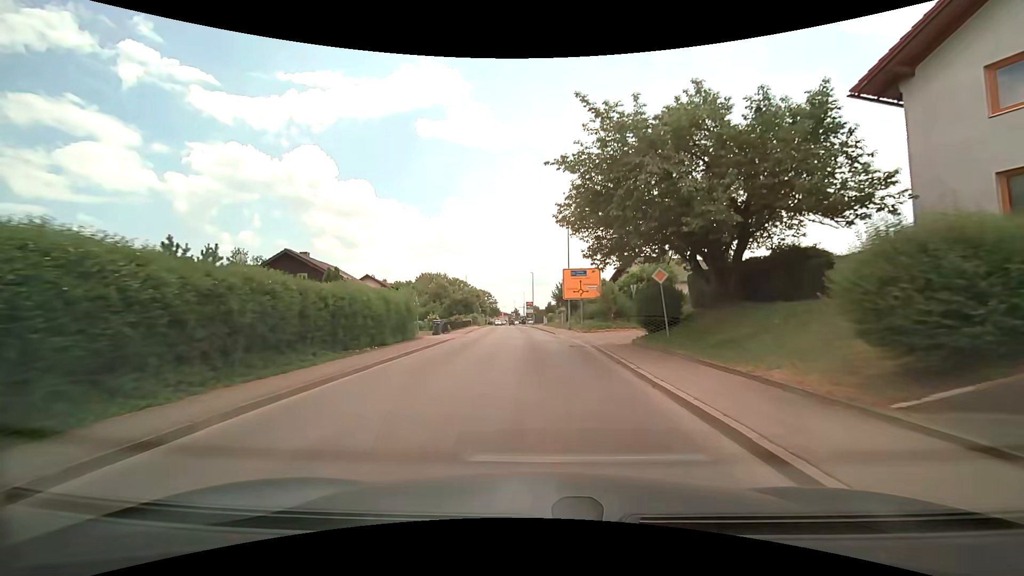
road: secondary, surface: asphalt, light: Day
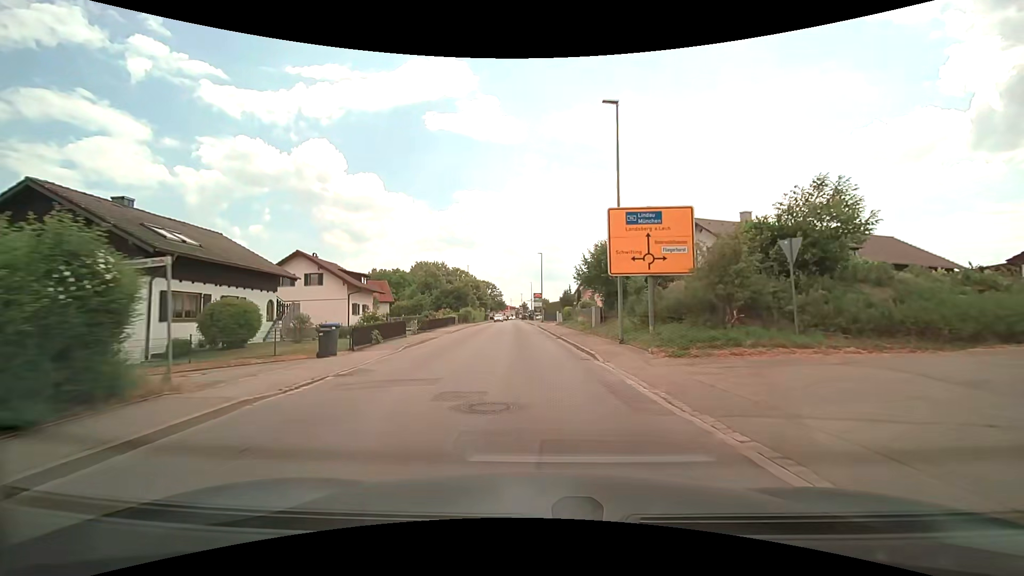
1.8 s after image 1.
(-0.2, +20.5) m; -1°
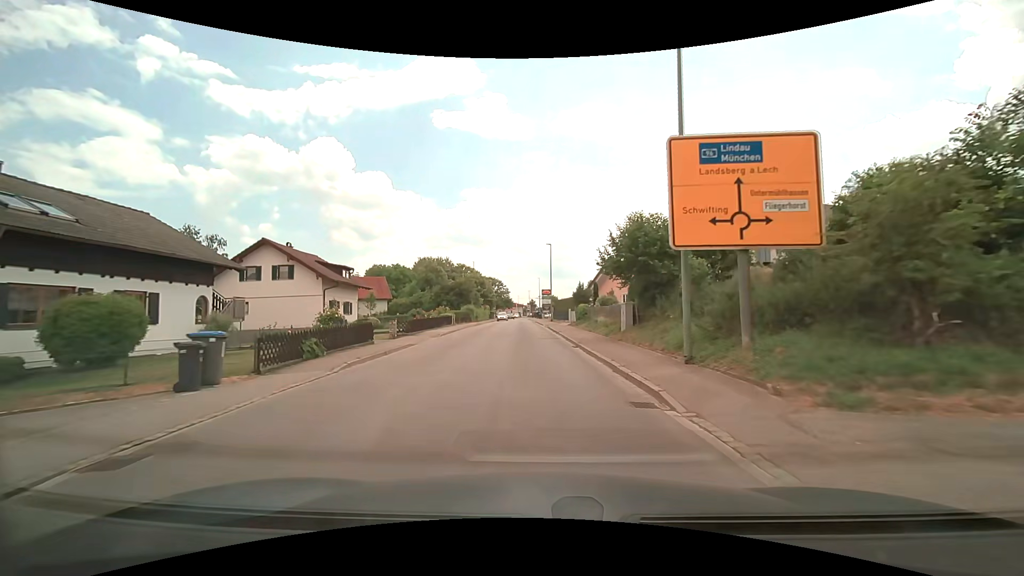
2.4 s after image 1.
(0.0, +6.8) m; -1°
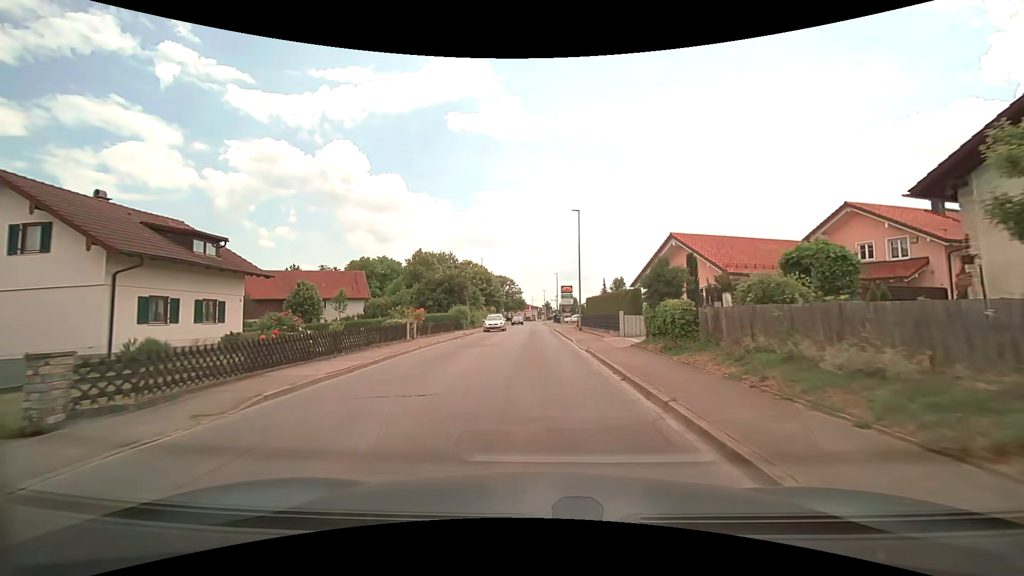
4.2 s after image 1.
(-0.3, +20.0) m; -1°
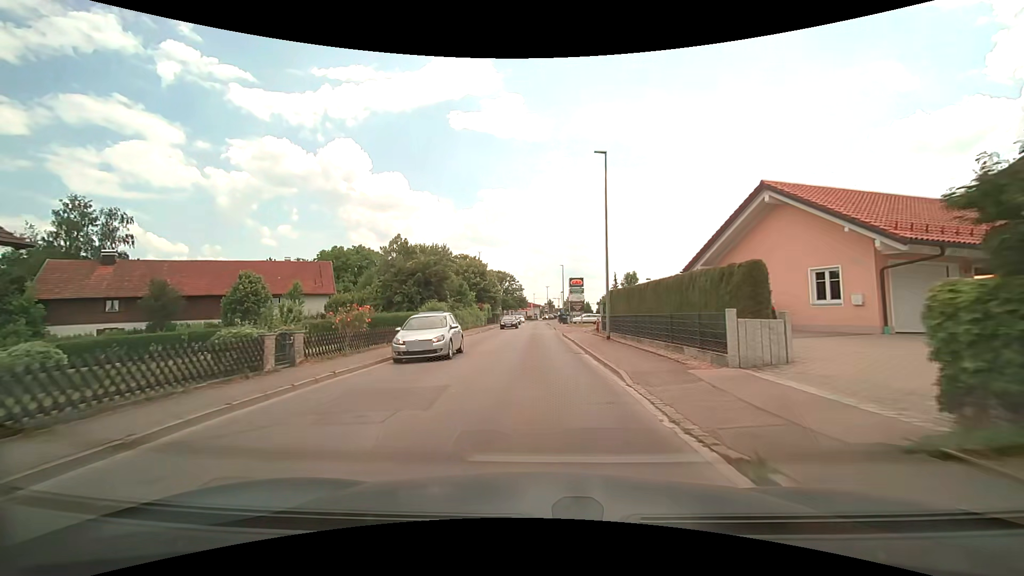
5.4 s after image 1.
(-0.1, +13.1) m; 0°
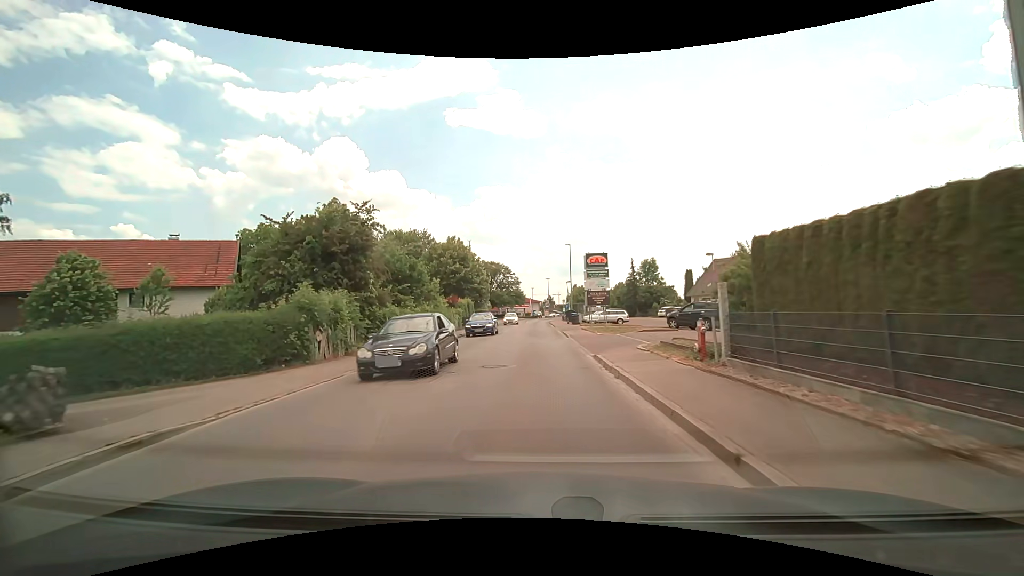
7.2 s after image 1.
(-0.1, +19.6) m; 0°
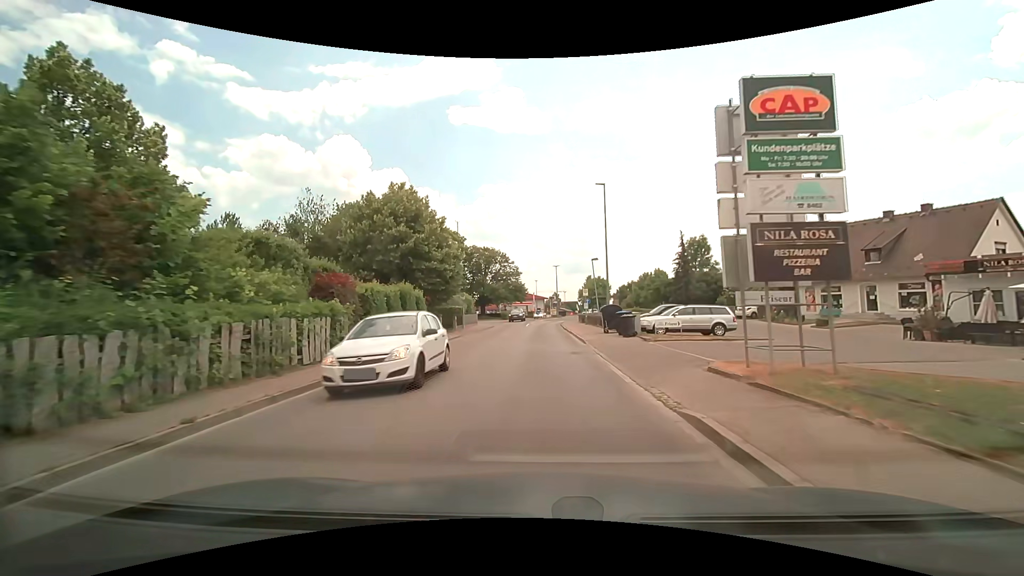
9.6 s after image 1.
(-0.2, +26.1) m; 0°
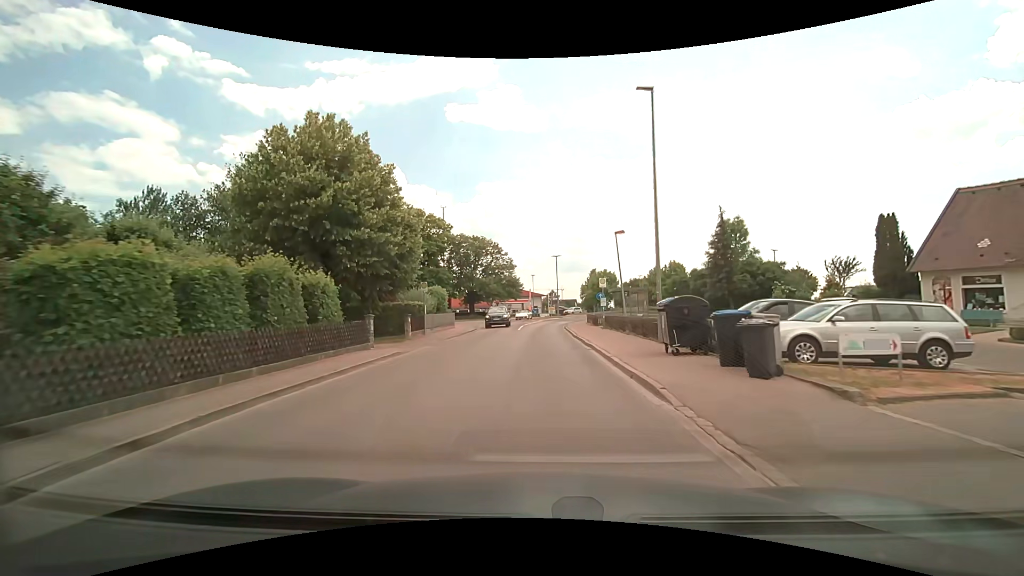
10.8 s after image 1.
(0.0, +13.0) m; 0°
(0, +10) (0, +20) (0, +30) (0, +40) (+1, +50) (+3, +60) (+7, +69) (+15, +74) (+25, +77) (+32, +84) m
